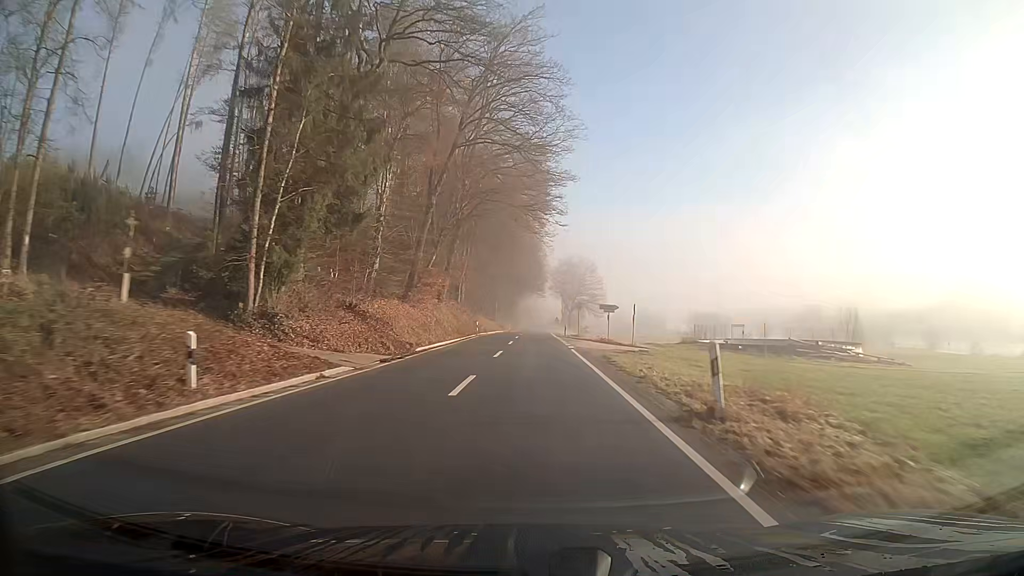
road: secondary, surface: asphalt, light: Day
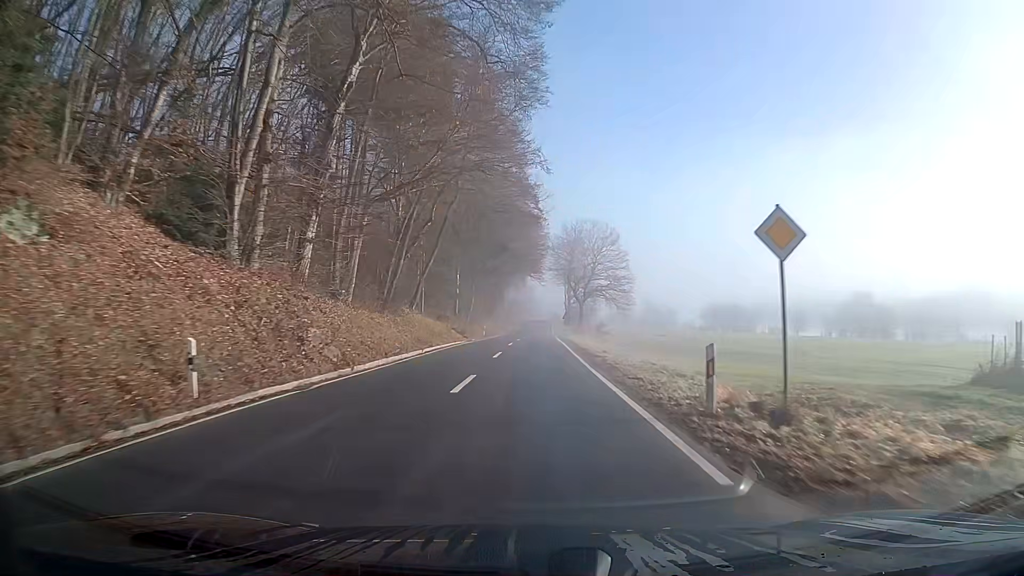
(+0.4, +47.2) m; +1°
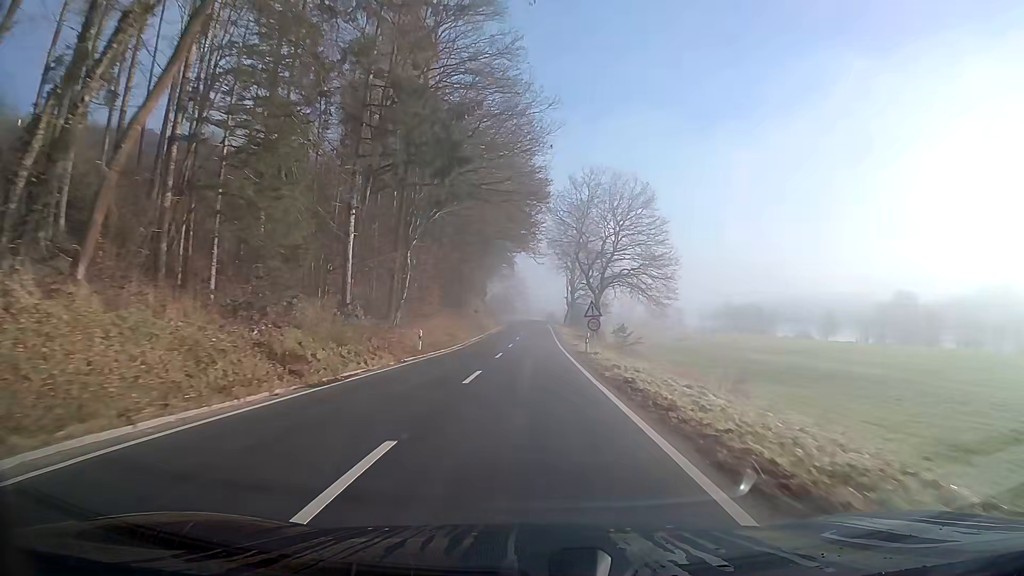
(-0.1, +32.7) m; 0°
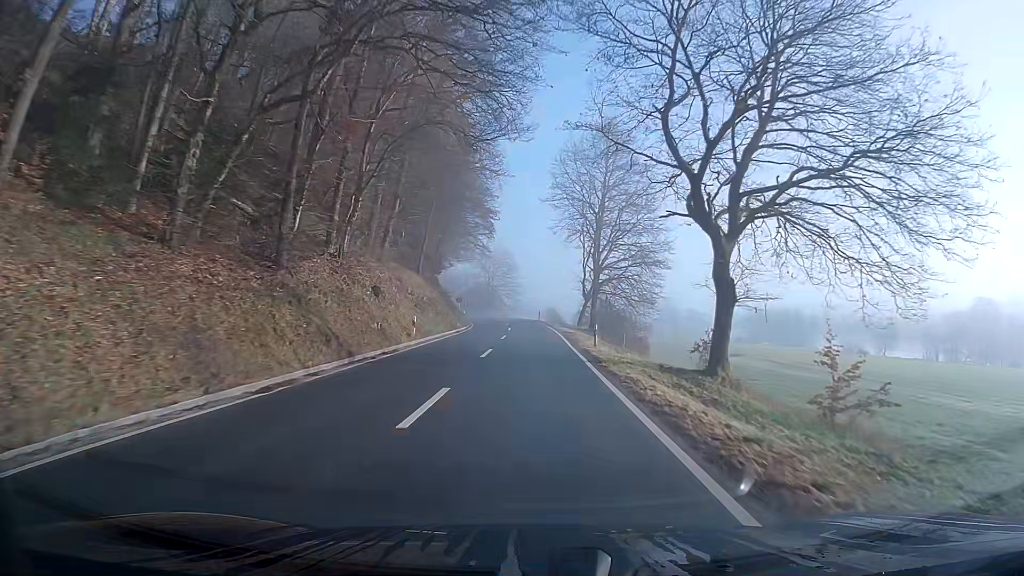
(+0.3, +43.5) m; +1°
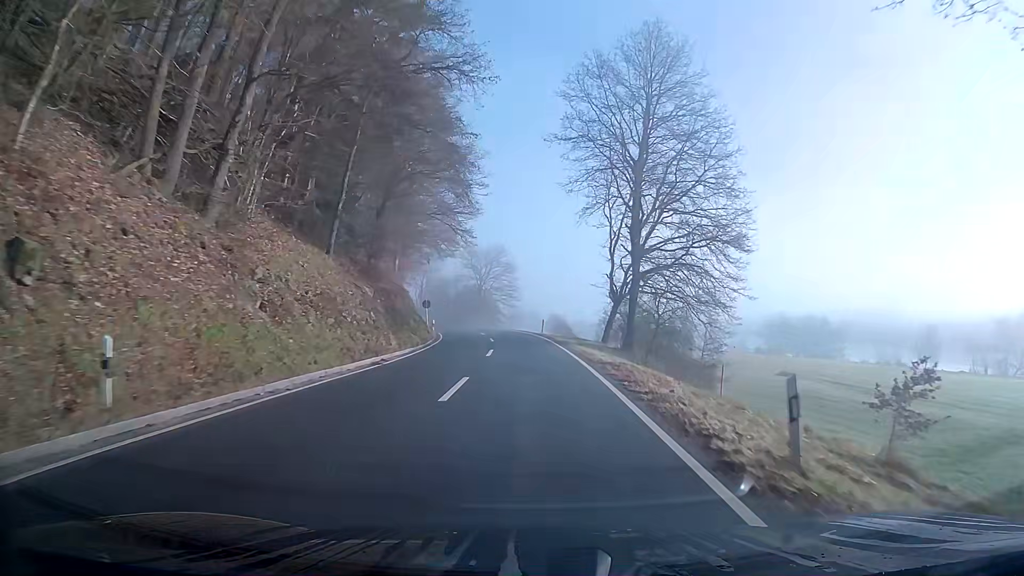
(-0.2, +21.0) m; -1°
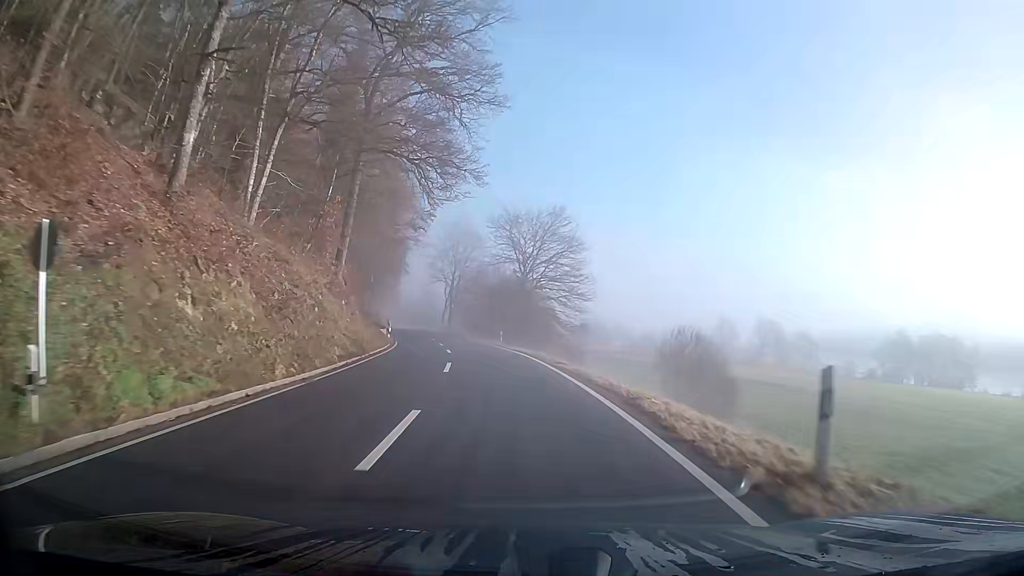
(-1.3, +41.0) m; -6°
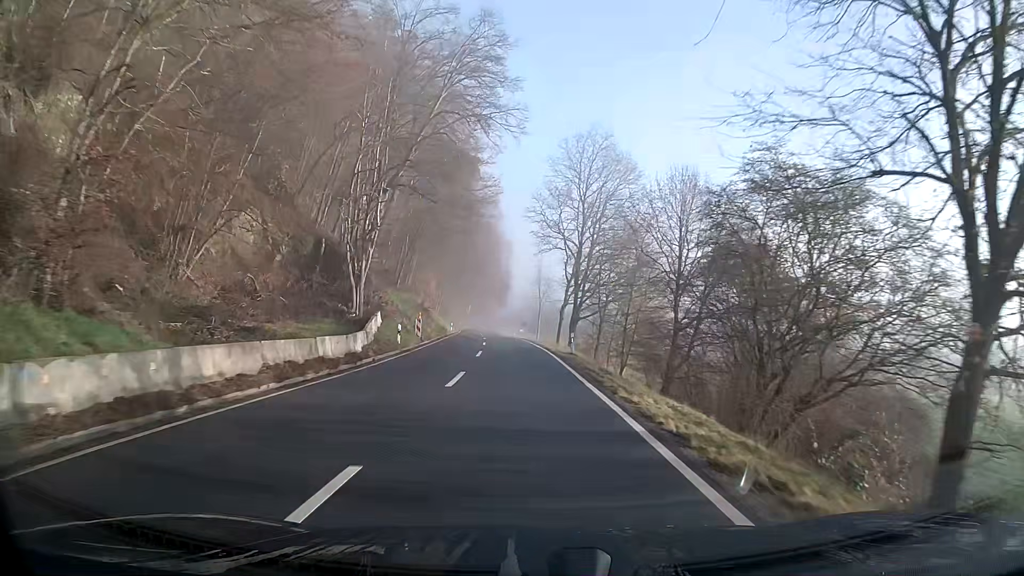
(-5.5, +52.2) m; -11°
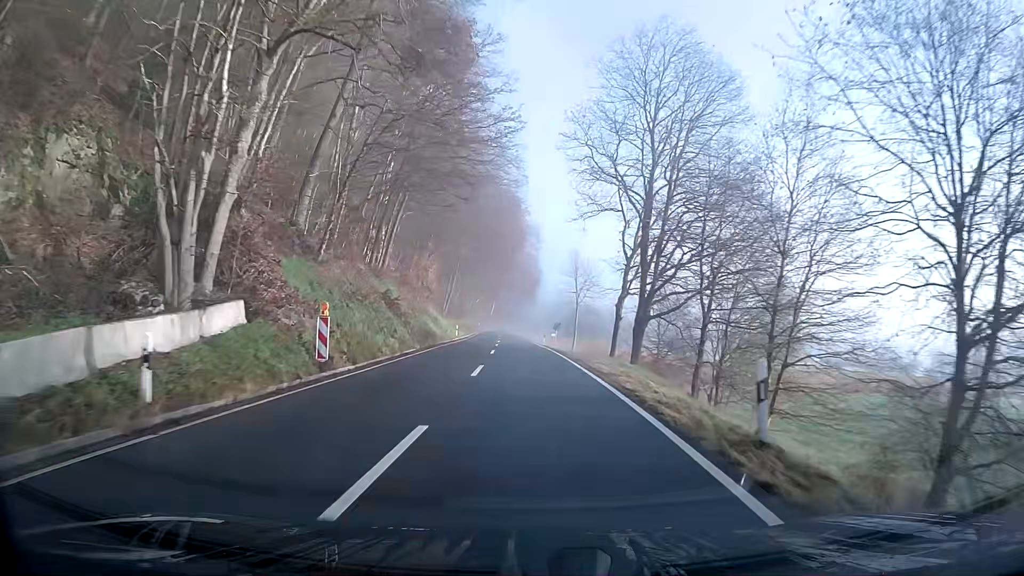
(-0.4, +21.7) m; -2°
